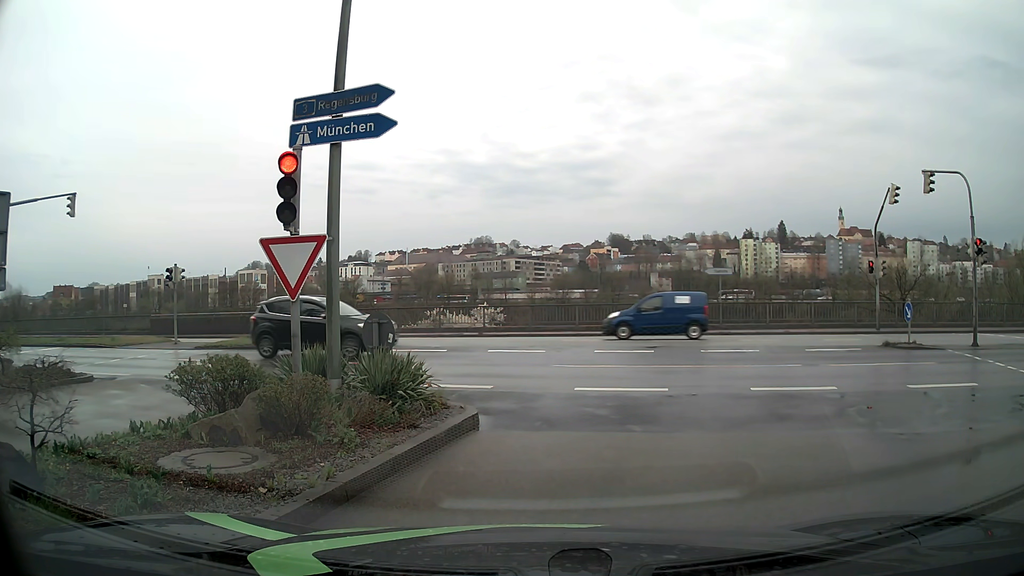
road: tertiary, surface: asphalt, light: Day
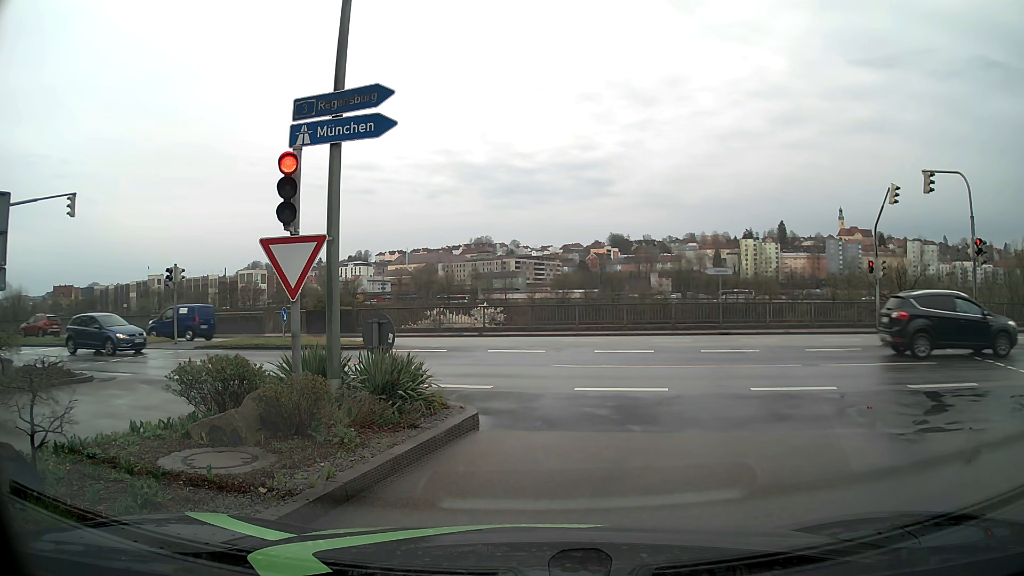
(0.0, 0.0) m; 0°
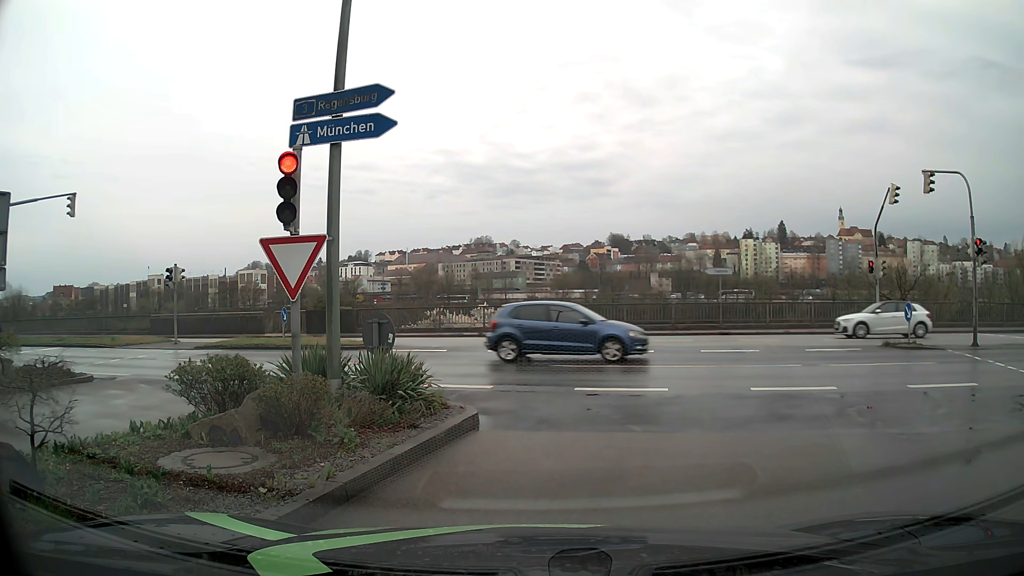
(0.0, 0.0) m; 0°
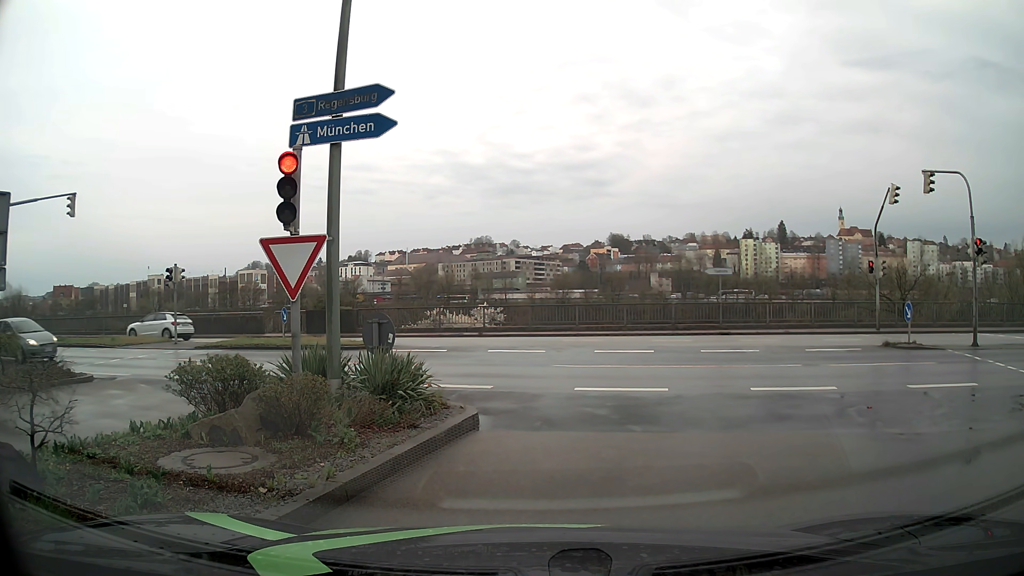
(0.0, 0.0) m; 0°
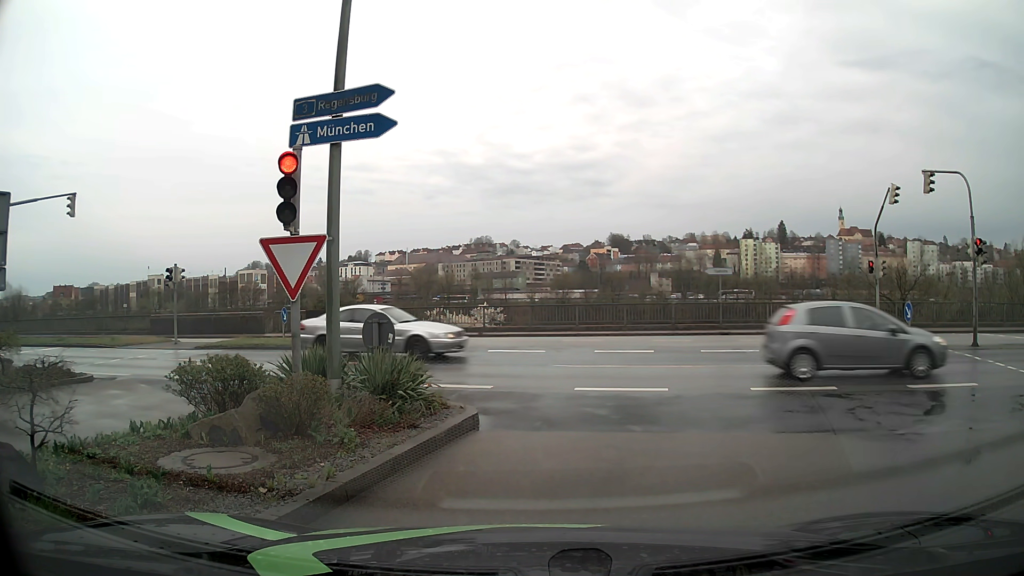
(0.0, 0.0) m; 0°
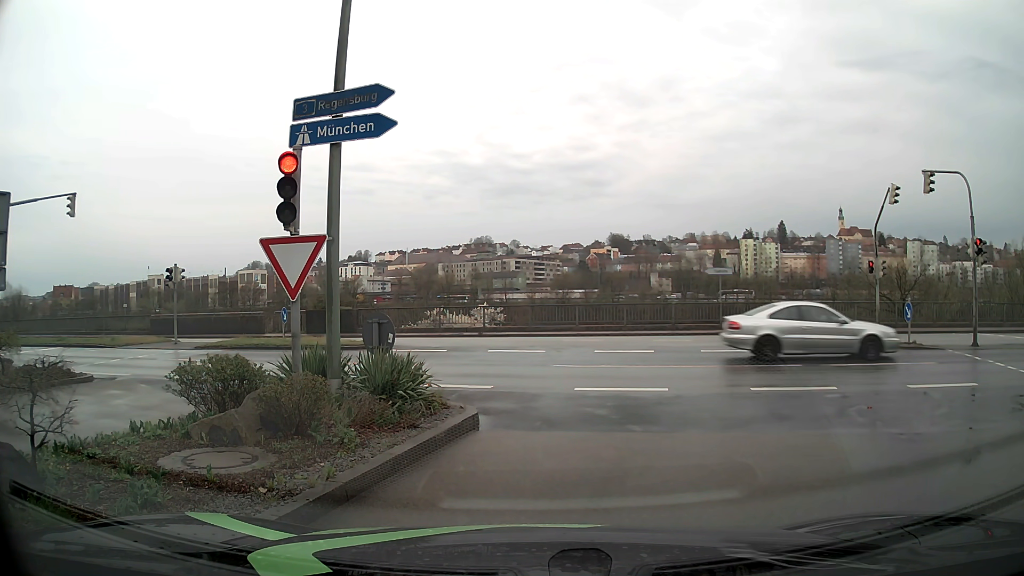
(0.0, 0.0) m; 0°
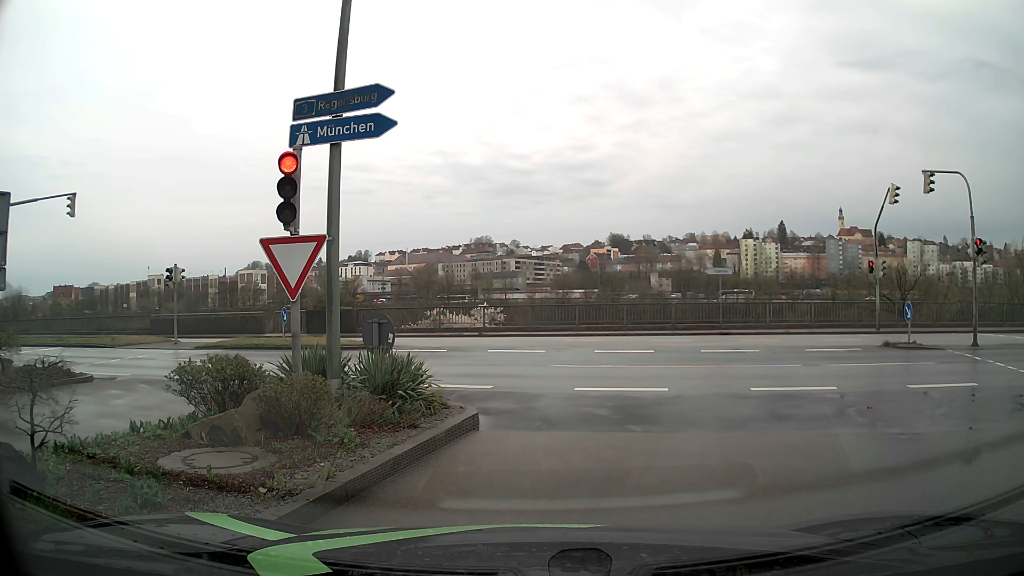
(0.0, 0.0) m; 0°
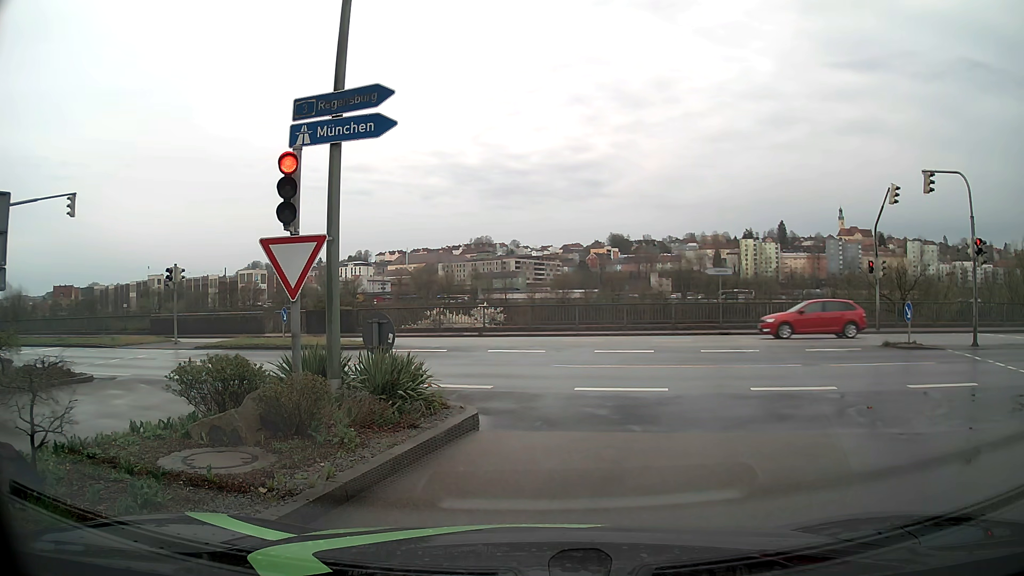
(0.0, 0.0) m; 0°
